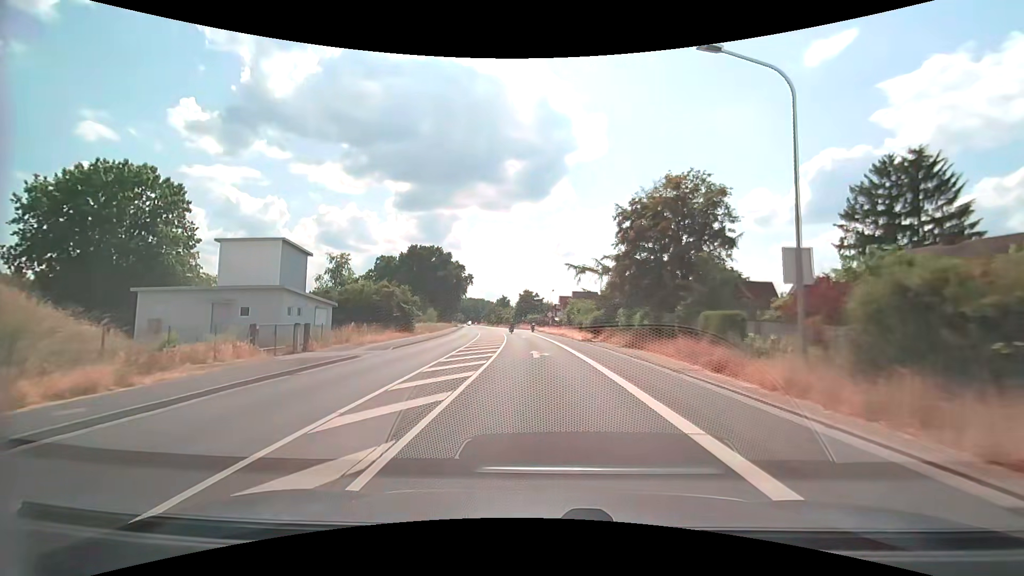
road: secondary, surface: asphalt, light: Day
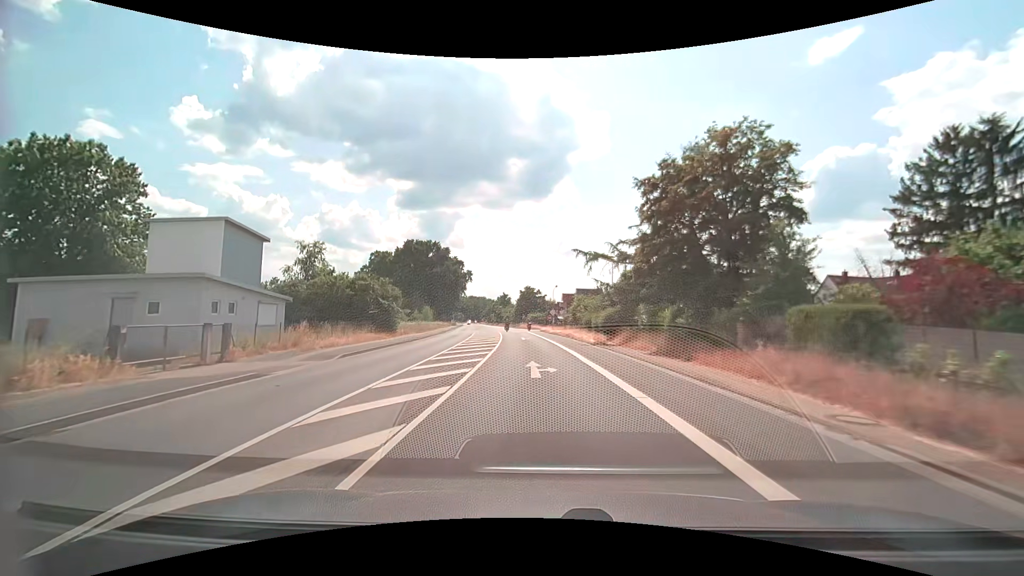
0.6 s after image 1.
(0.0, +7.3) m; 0°
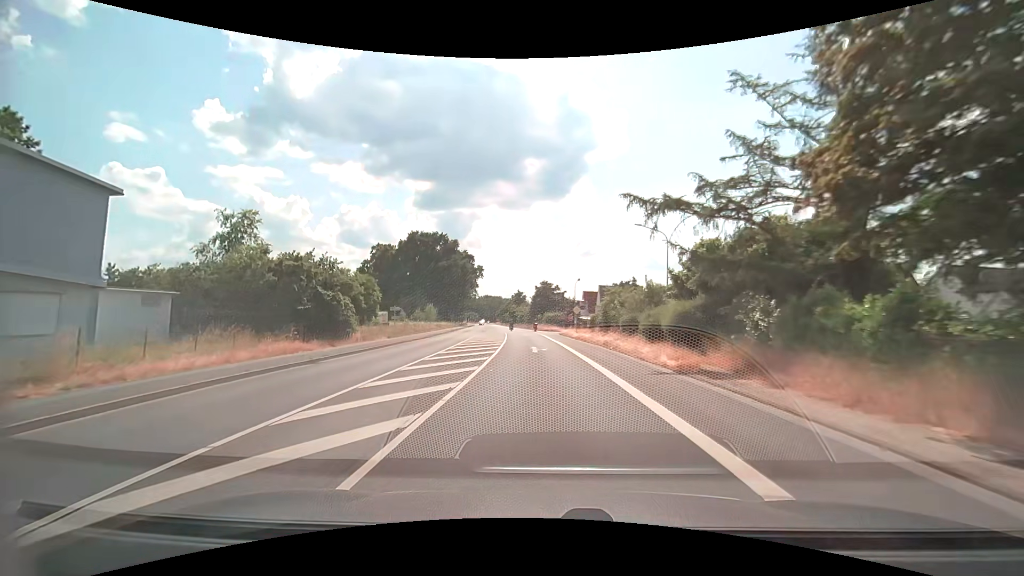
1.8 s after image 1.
(-0.2, +14.8) m; -2°
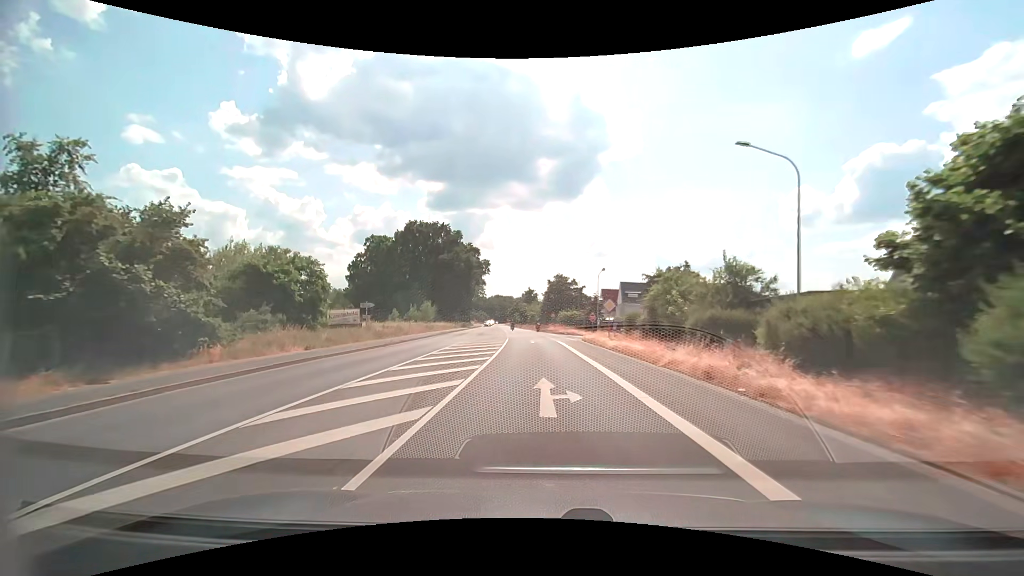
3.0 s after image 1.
(-0.2, +15.0) m; -2°
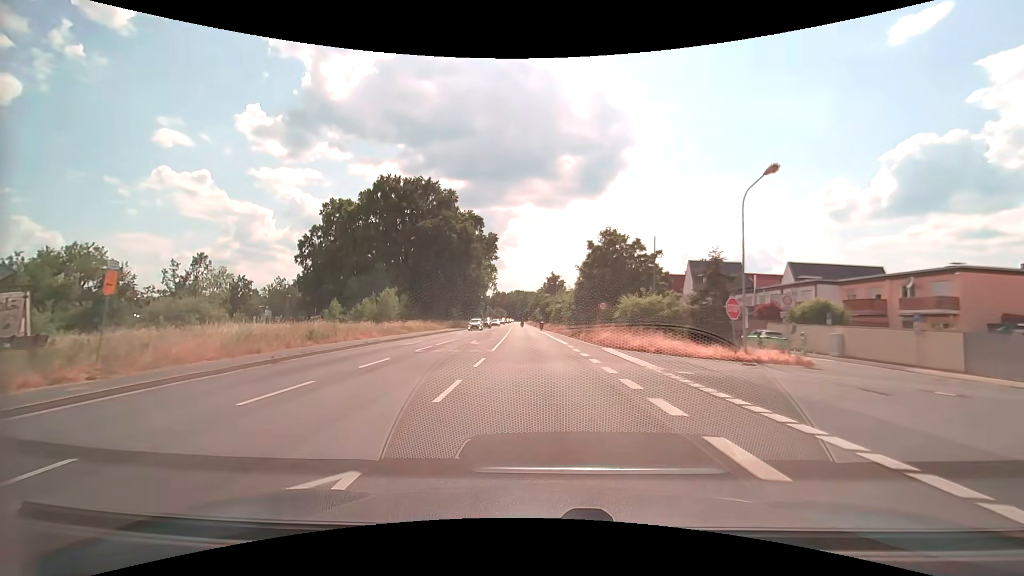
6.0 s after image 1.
(-0.6, +36.9) m; -2°
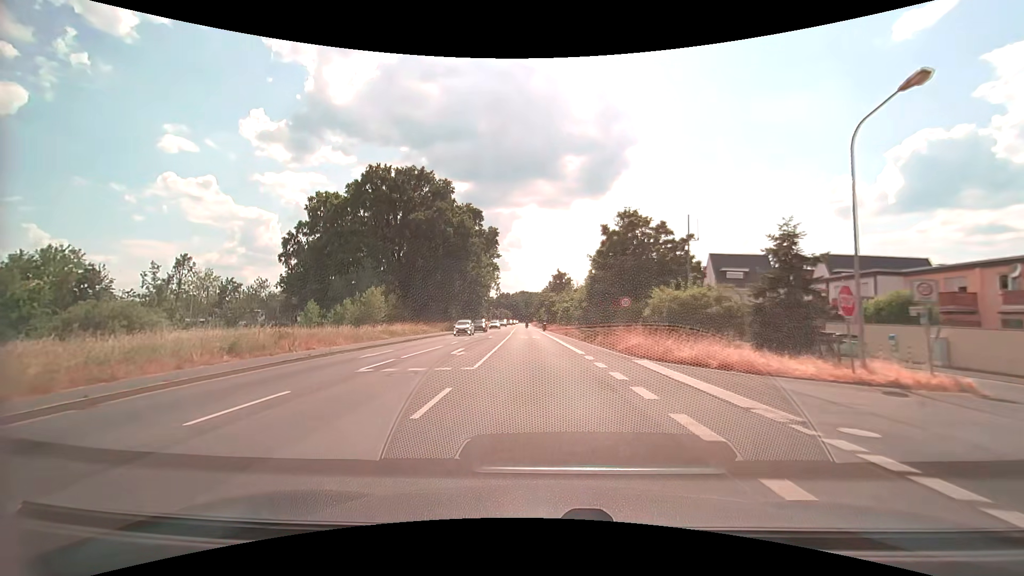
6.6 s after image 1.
(0.0, +7.2) m; 0°
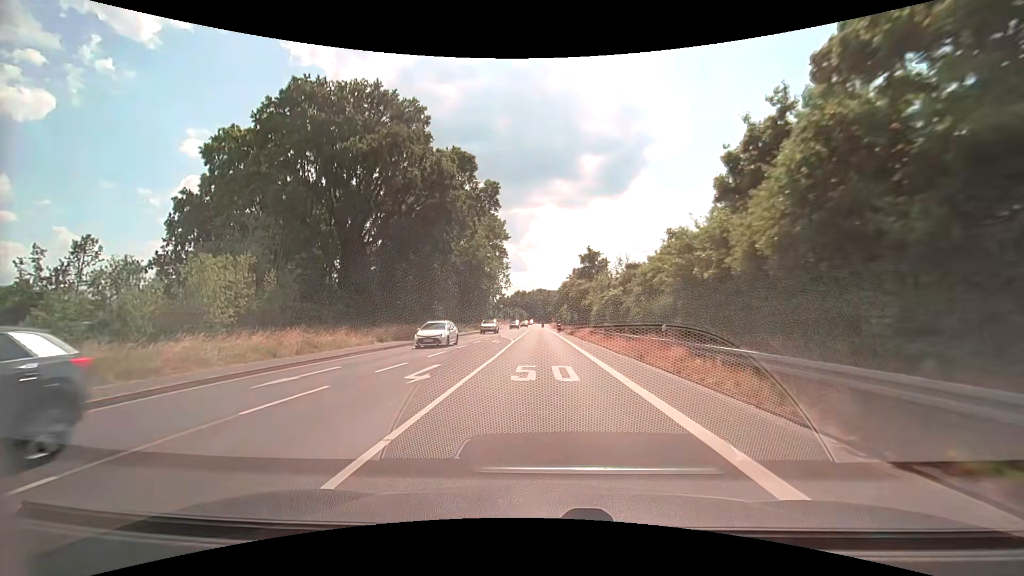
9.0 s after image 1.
(-0.6, +28.7) m; -2°
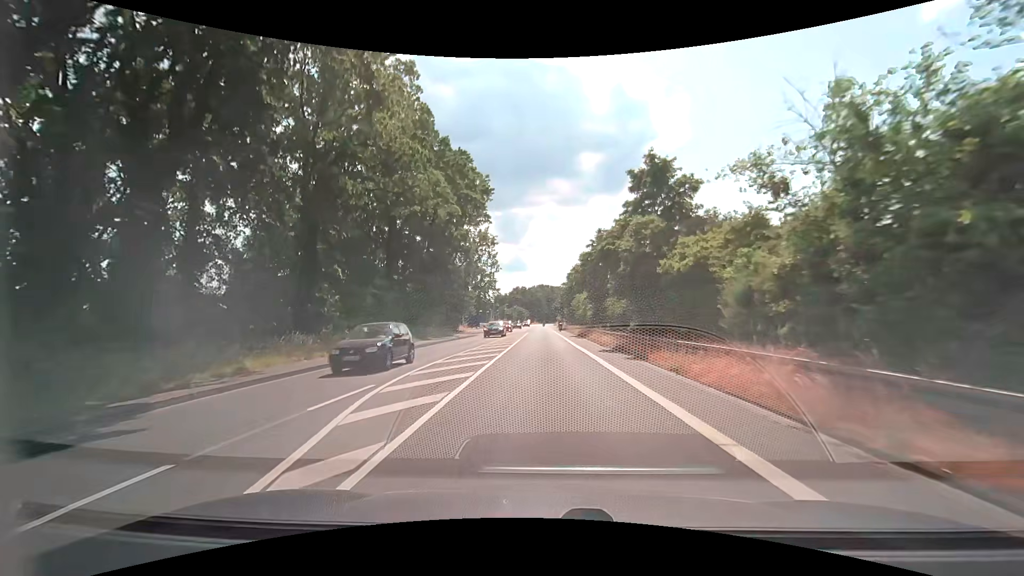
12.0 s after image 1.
(-0.3, +35.7) m; 0°
(0, +10) (0, +20) (0, +30) (0, +40) (0, +50) (0, +60) (0, +70) (0, +80) (0, +90) (0, +100) m
